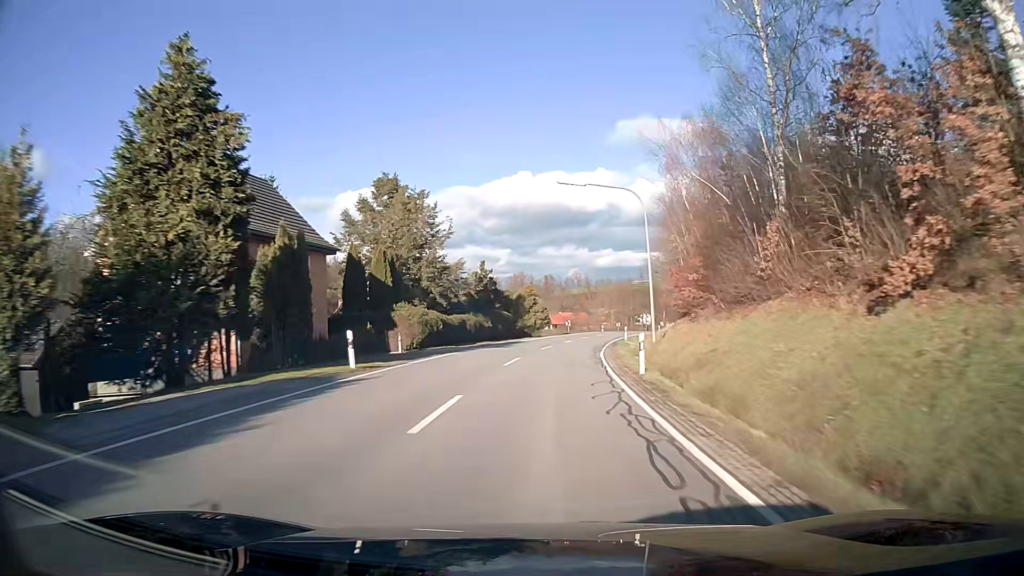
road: secondary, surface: asphalt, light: Day
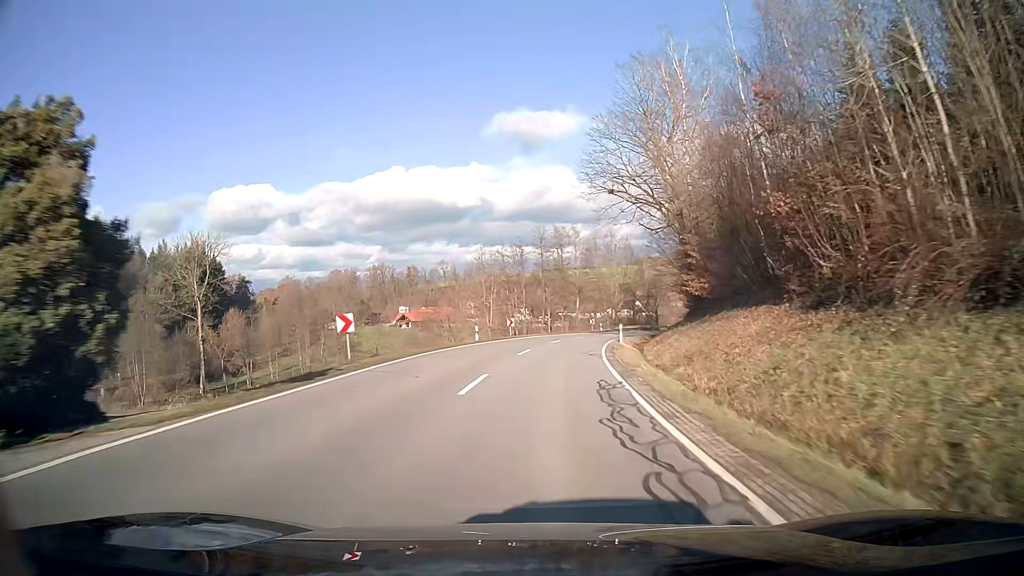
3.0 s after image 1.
(+5.4, +55.8) m; +11°
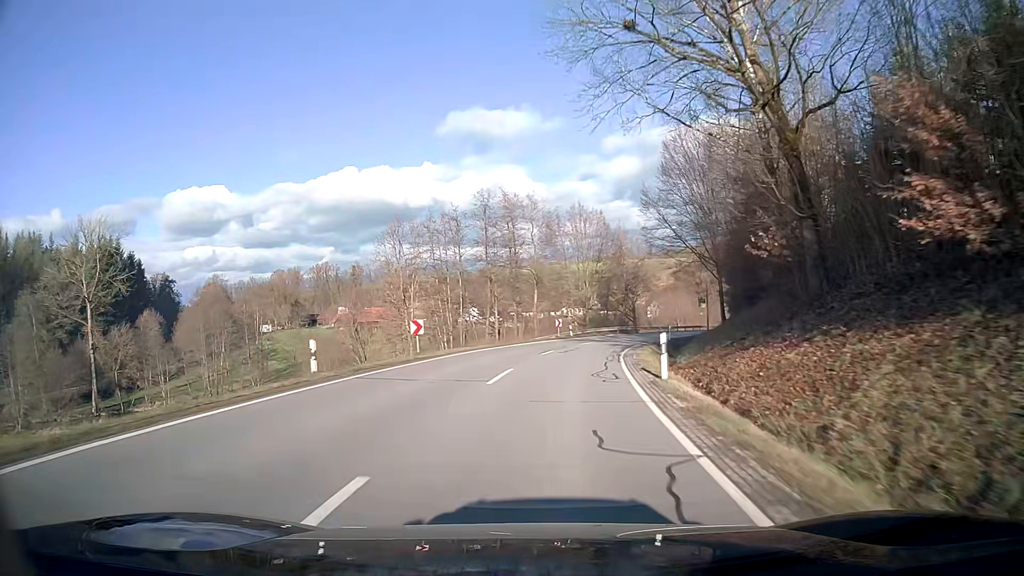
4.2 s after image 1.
(+0.9, +22.1) m; +4°
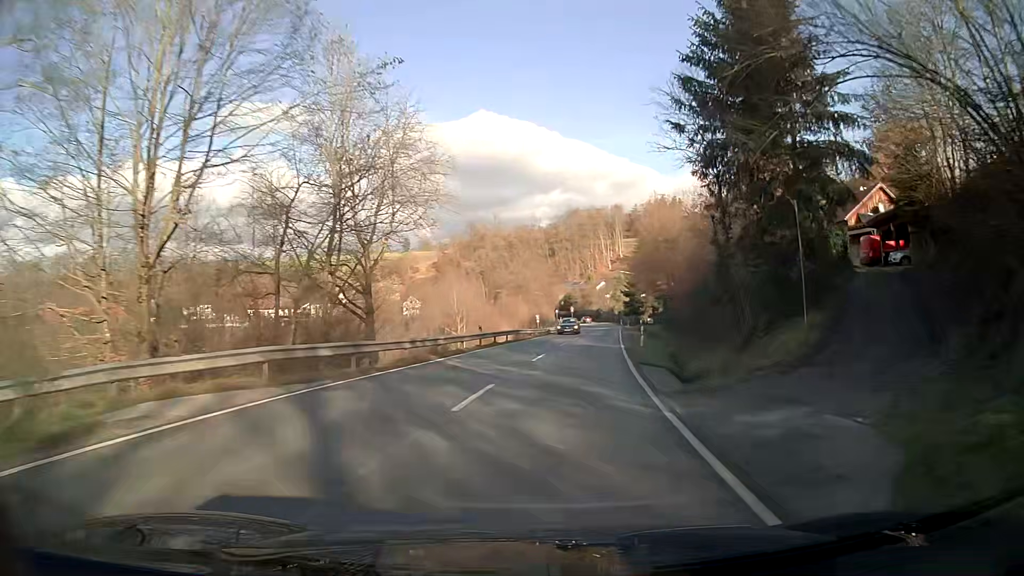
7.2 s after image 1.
(+8.6, +50.6) m; +21°
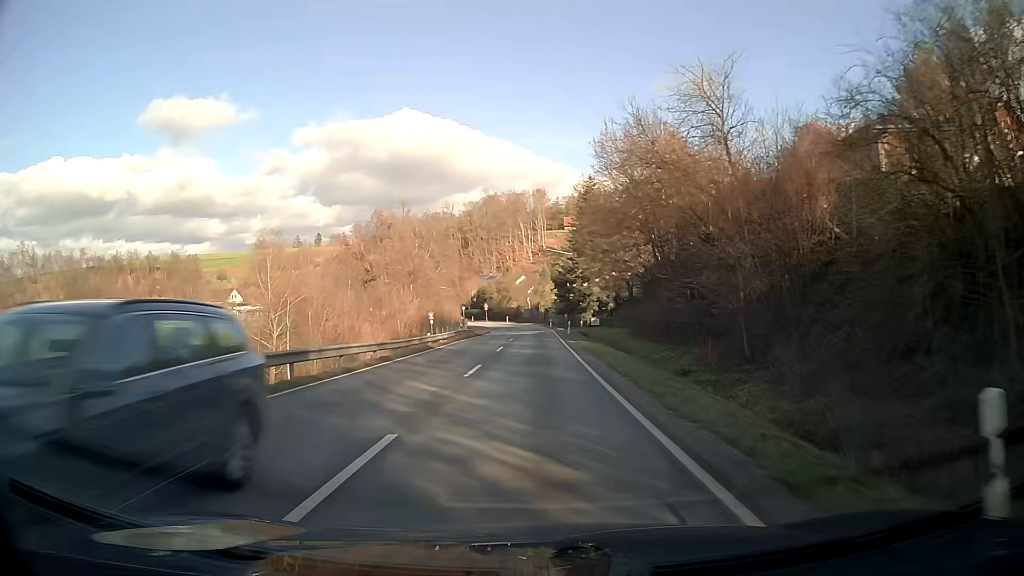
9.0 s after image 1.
(+1.9, +29.6) m; +5°
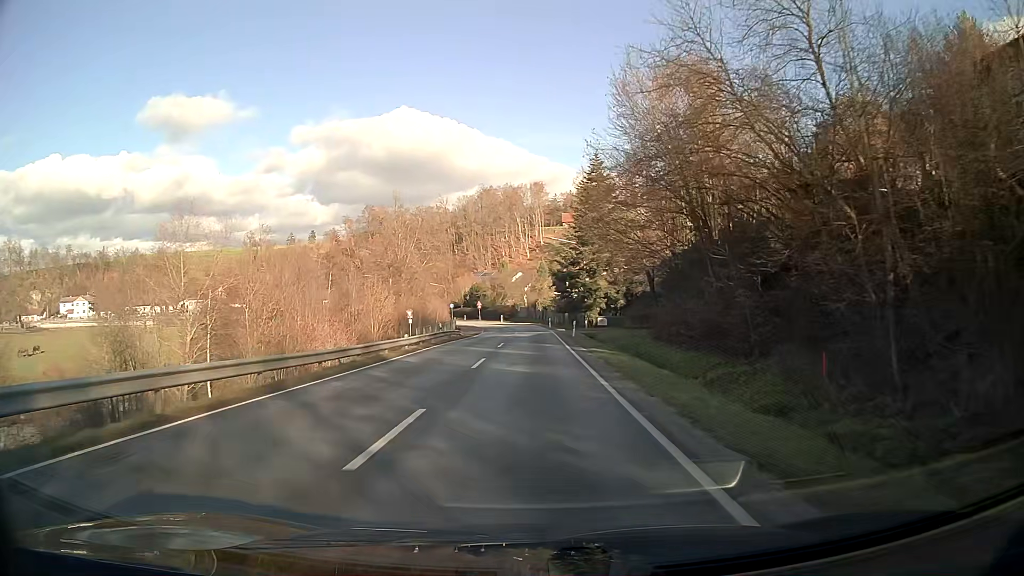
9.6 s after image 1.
(0.0, +9.8) m; 0°
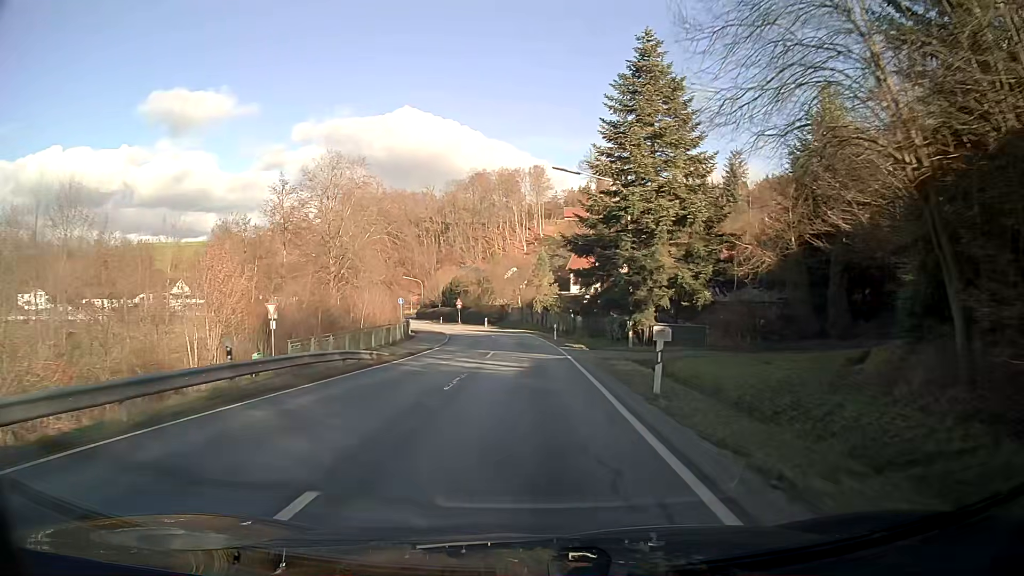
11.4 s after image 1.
(+0.1, +28.7) m; 0°
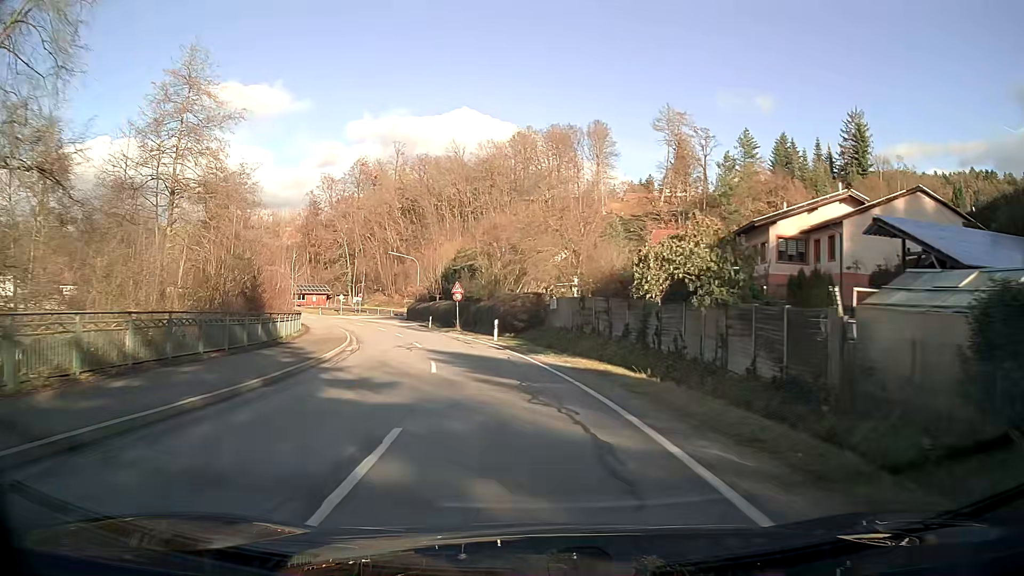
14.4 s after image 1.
(-1.3, +45.8) m; -5°
